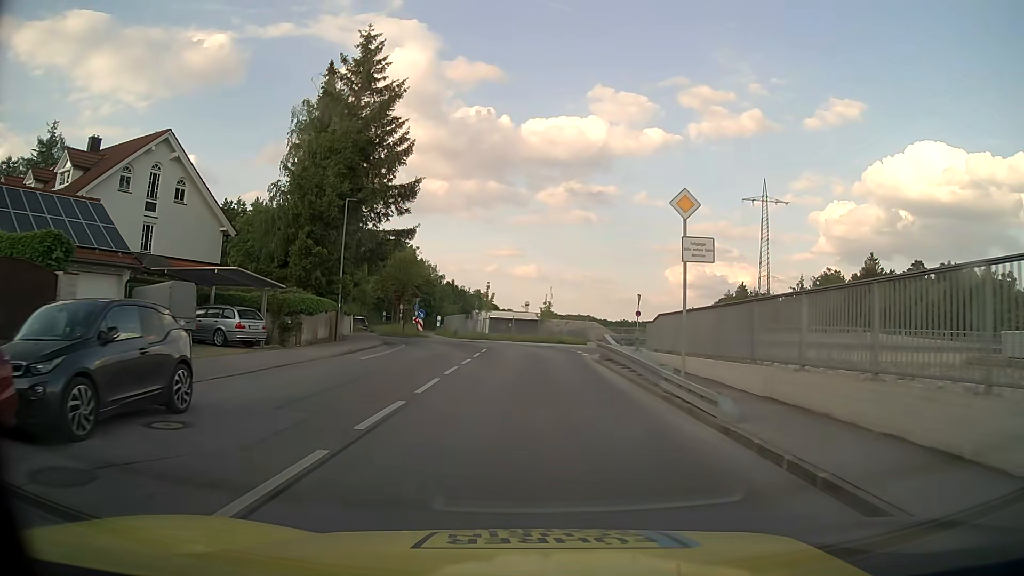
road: residential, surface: asphalt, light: Day
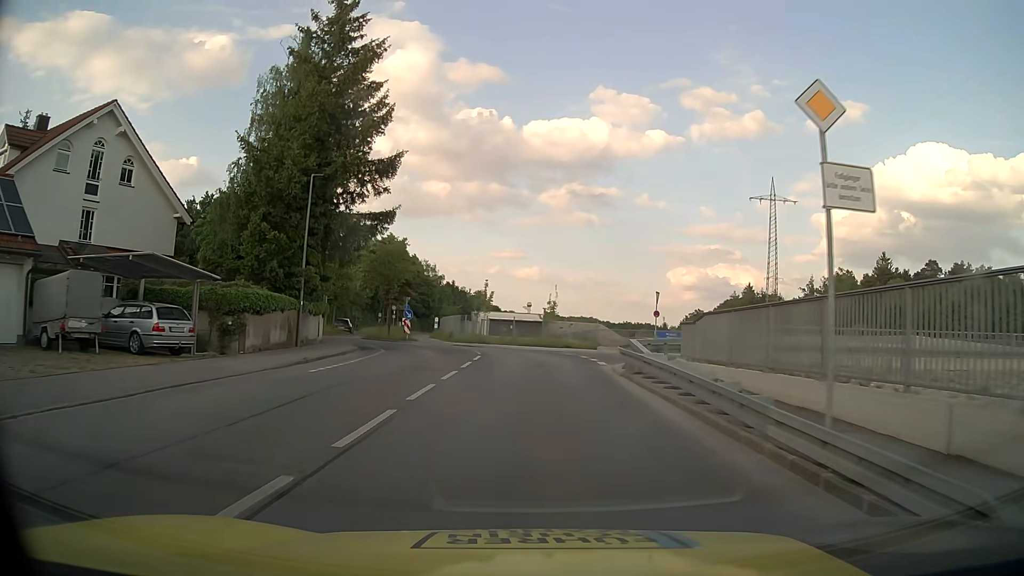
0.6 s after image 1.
(0.0, +5.8) m; -1°
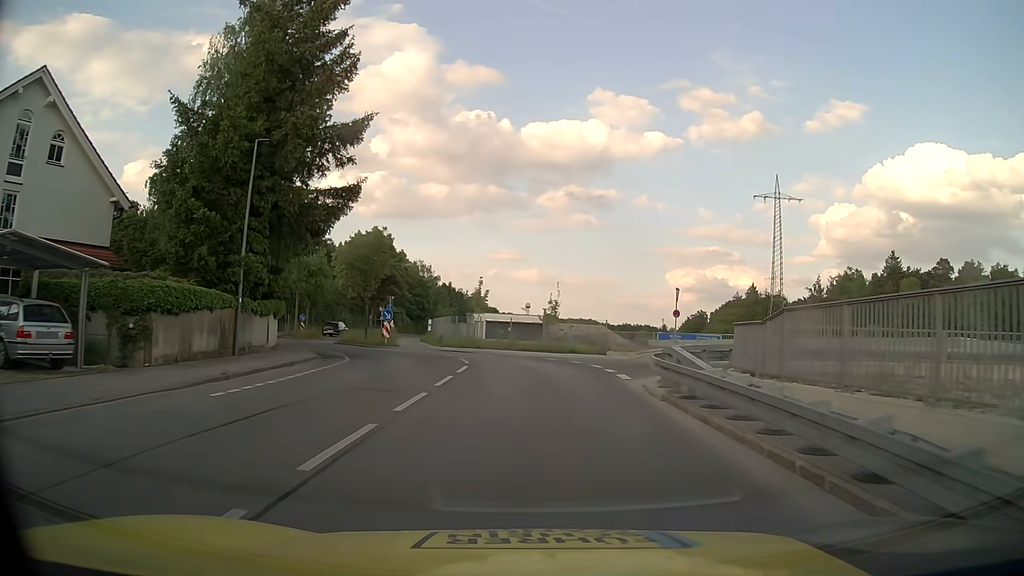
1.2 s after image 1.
(0.0, +5.7) m; 0°
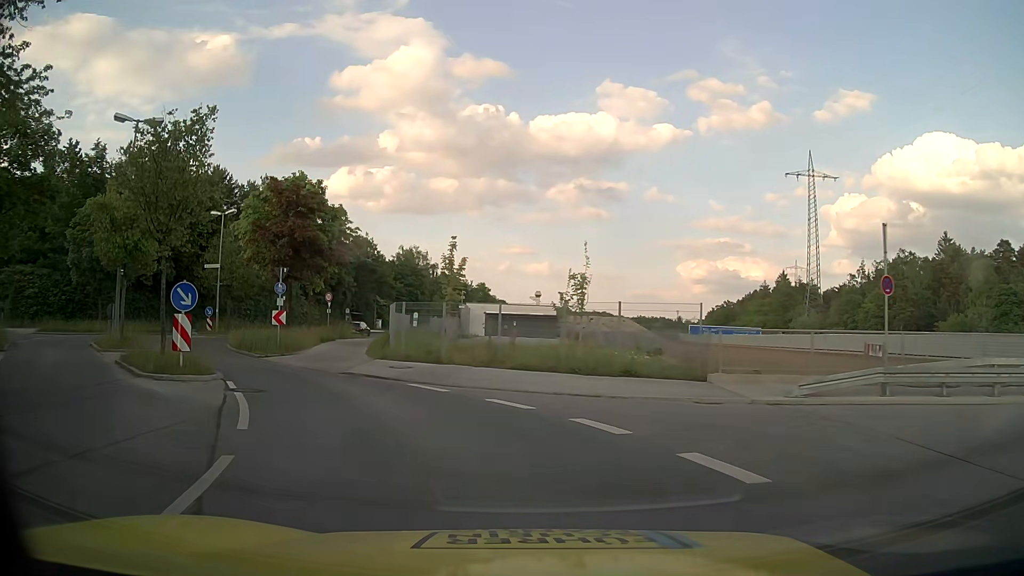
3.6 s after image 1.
(+0.3, +20.9) m; -1°
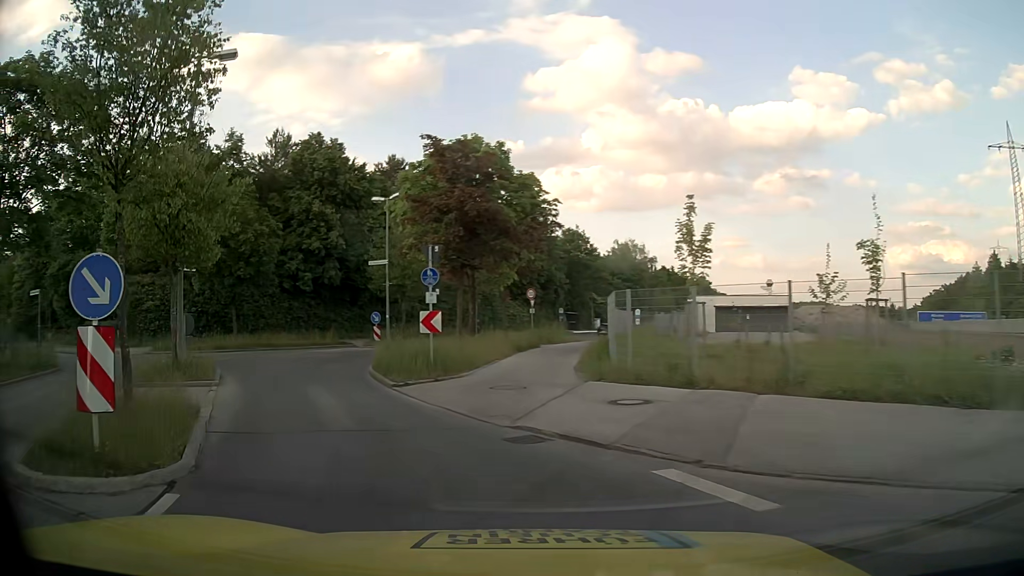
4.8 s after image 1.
(-1.2, +8.9) m; -18°
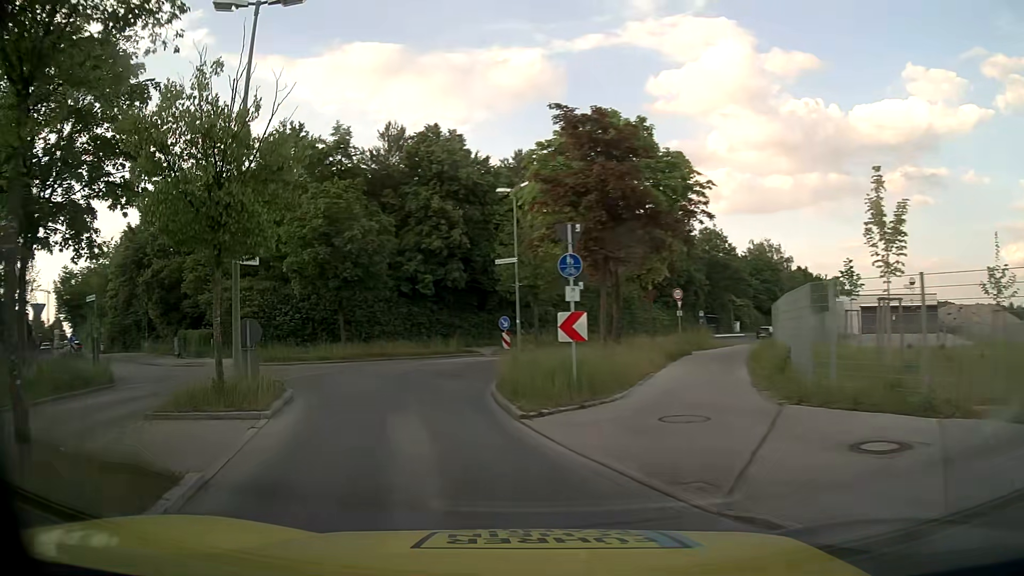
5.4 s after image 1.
(-0.4, +4.2) m; -10°
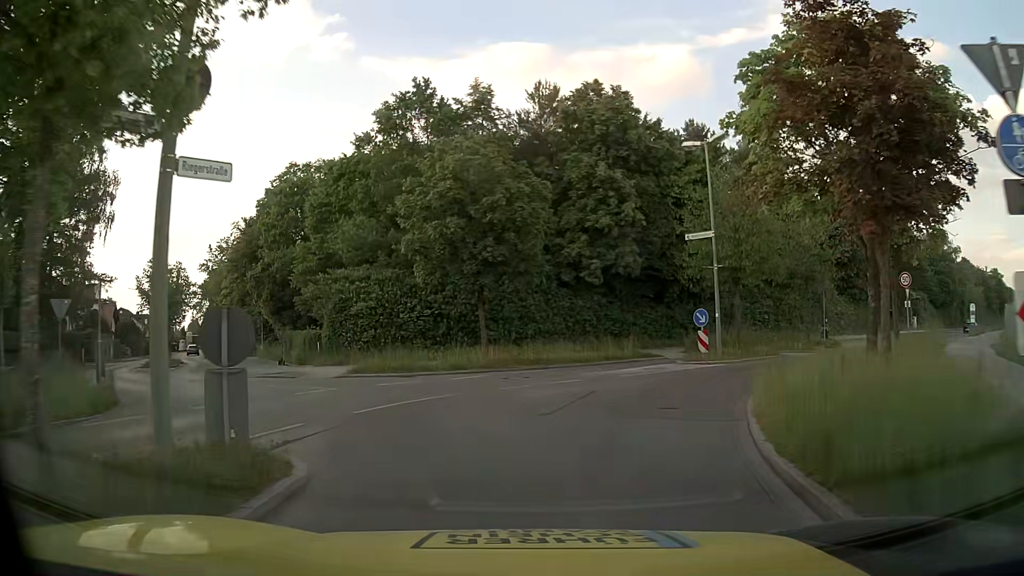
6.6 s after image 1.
(-1.3, +8.1) m; -15°
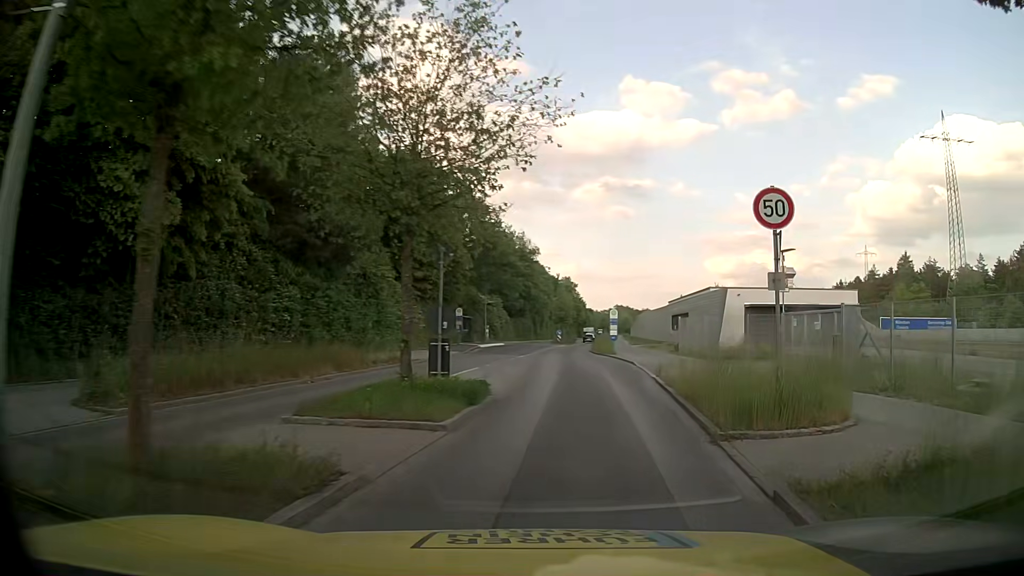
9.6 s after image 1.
(+5.9, +20.3) m; +39°
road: tertiary
(+1, +10) (+2, +20) (+2, +30) (+3, +40) (+3, +50) (+4, +60) (+6, +70) (+7, +80) (+8, +90) (+10, +99) m
